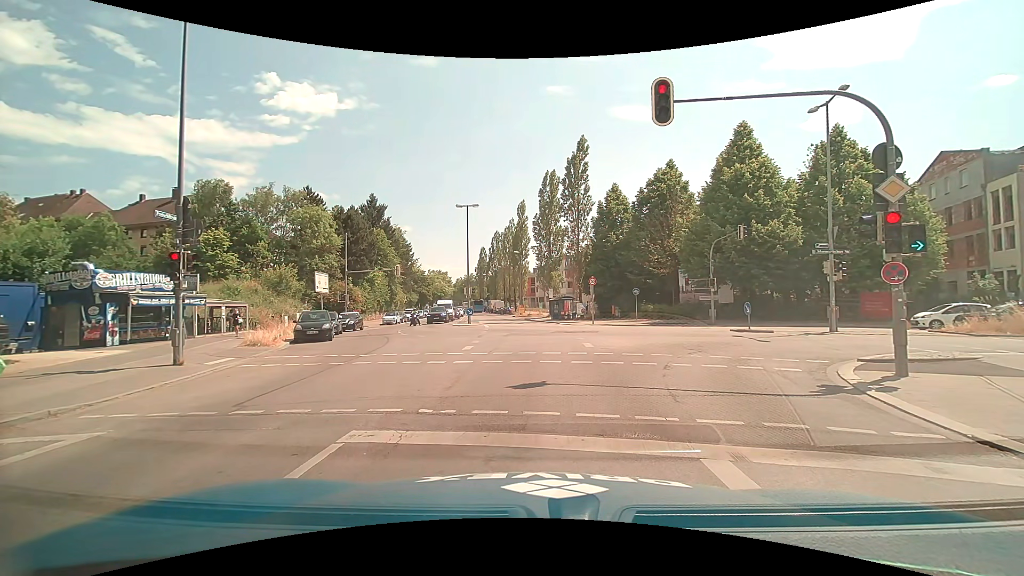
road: tertiary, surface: asphalt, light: Day
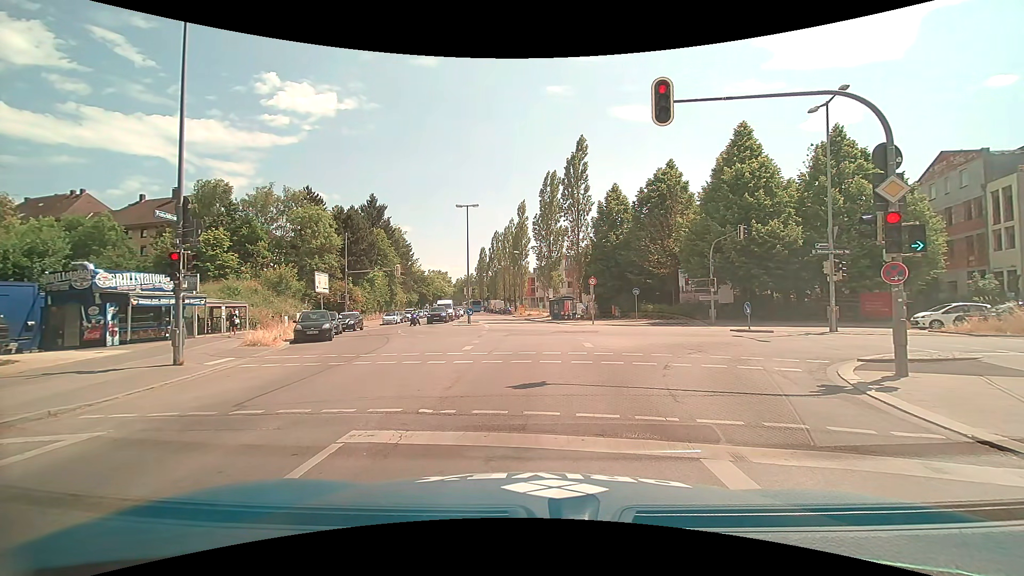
(0.0, 0.0) m; 0°
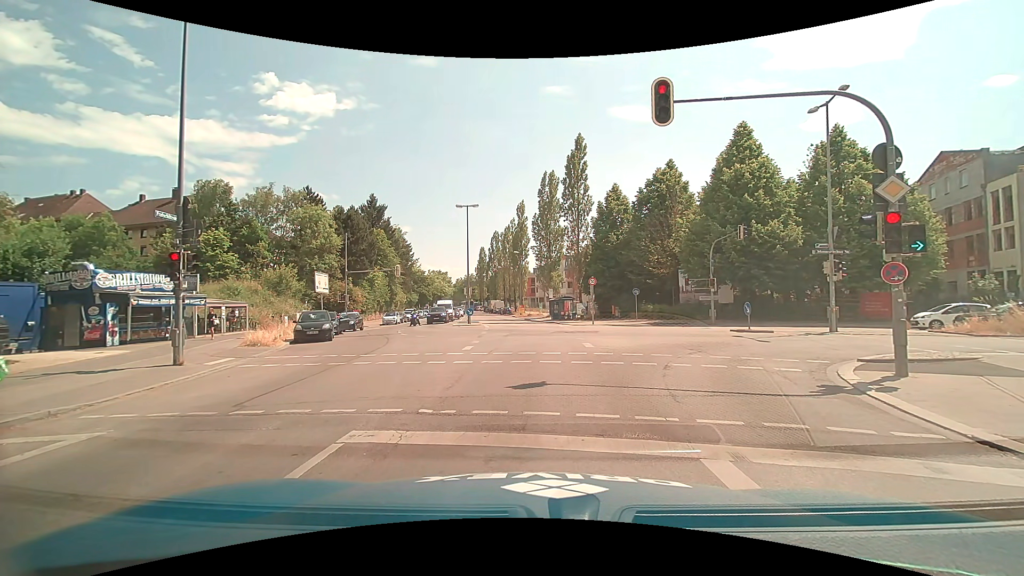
(0.0, 0.0) m; 0°
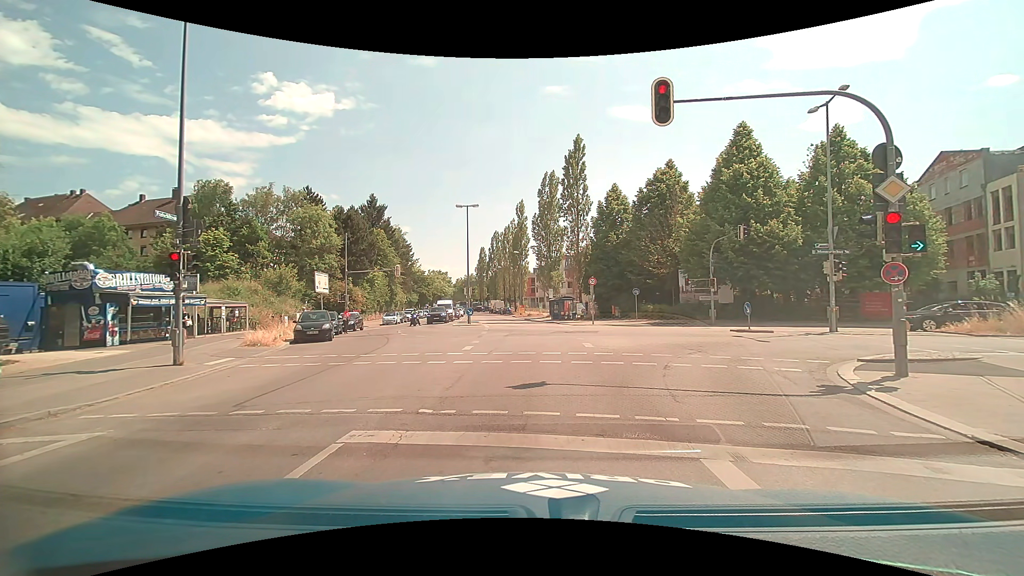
(0.0, 0.0) m; 0°
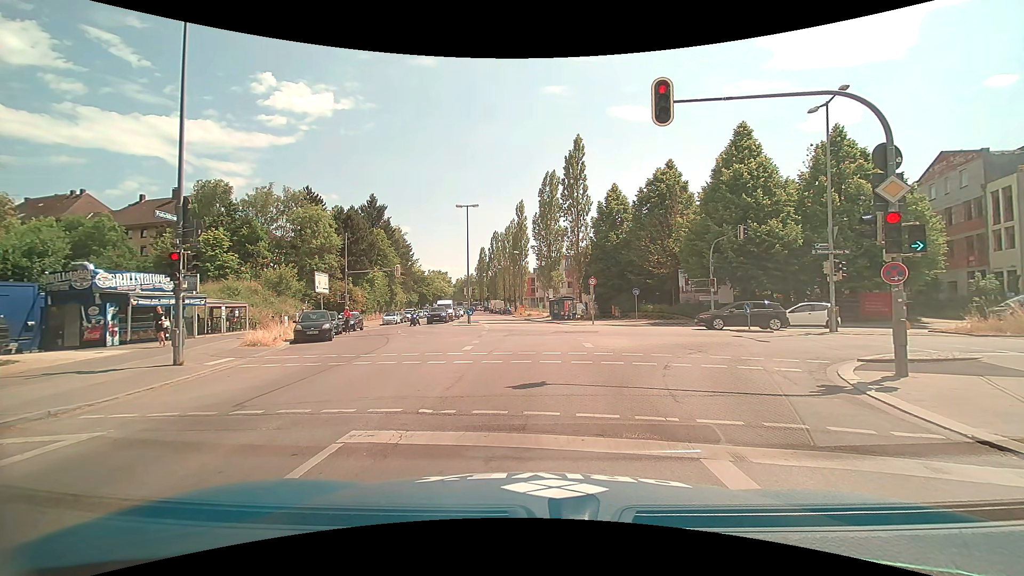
(0.0, 0.0) m; 0°
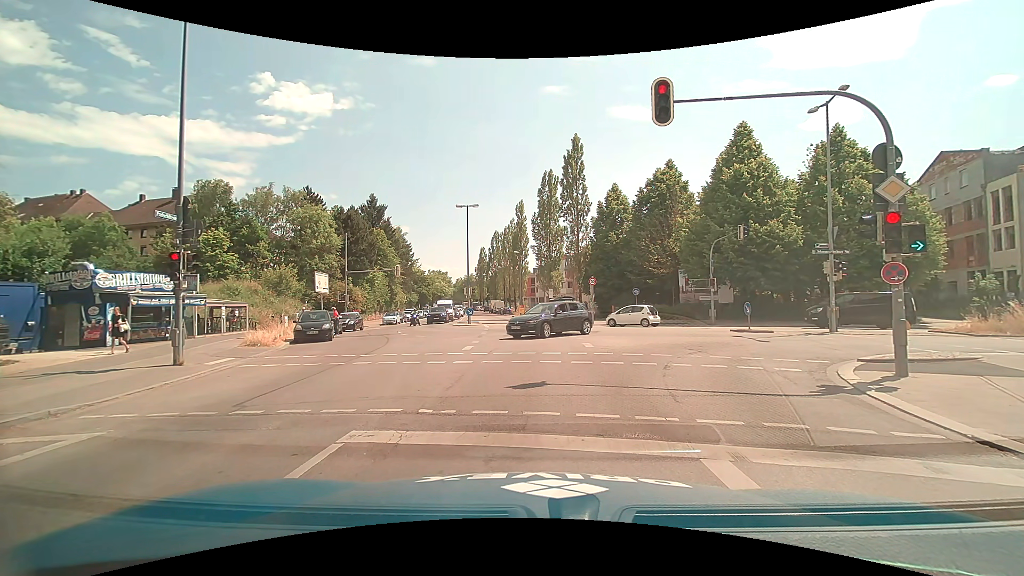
(0.0, 0.0) m; 0°
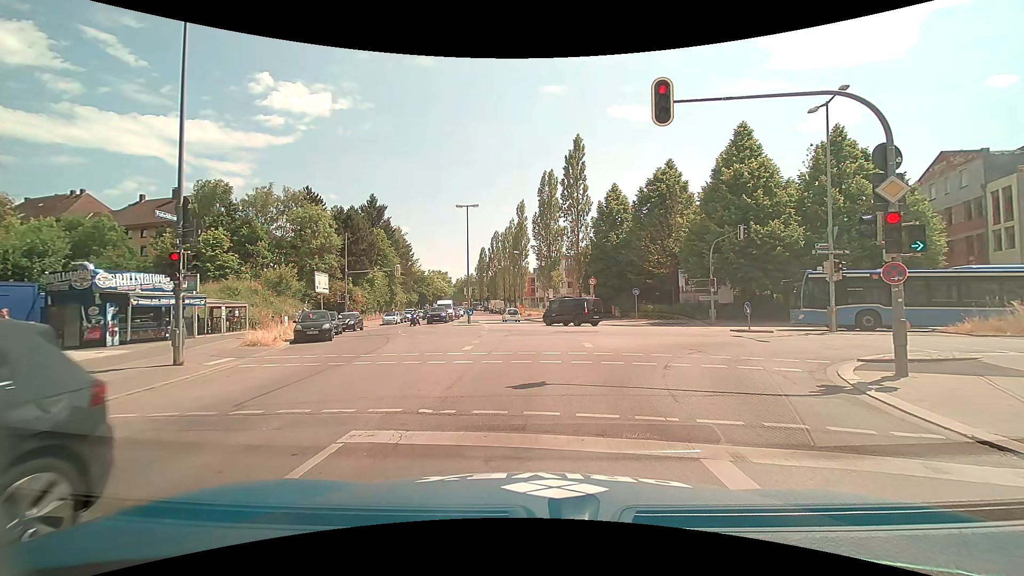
(0.0, 0.0) m; 0°
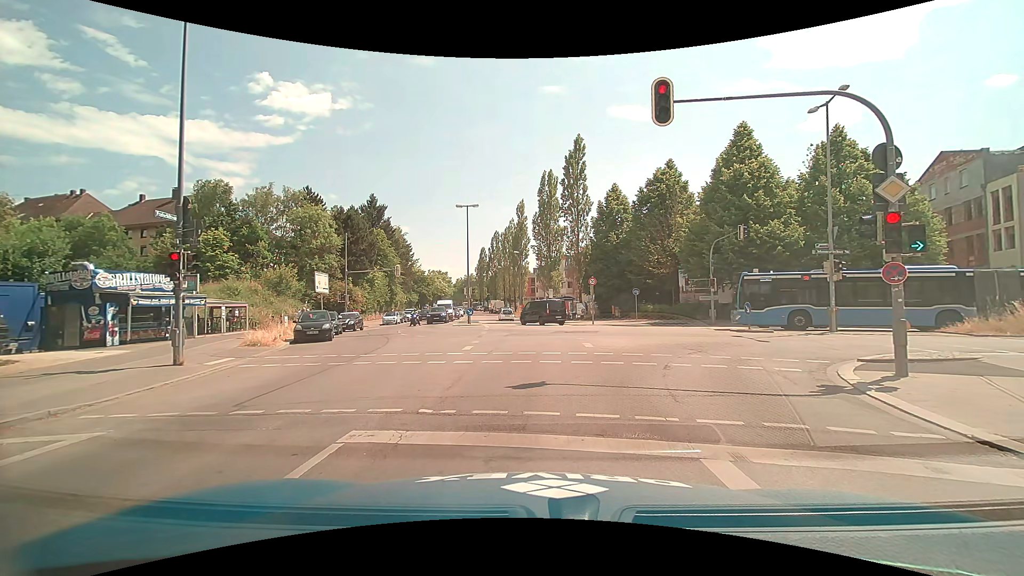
(0.0, 0.0) m; 0°
(0, +10) (-1, +20) (-2, +30) (-3, +40) (-5, +50) (-7, +59) (-10, +69) (-12, +79) (-14, +89) (-16, +99) m
